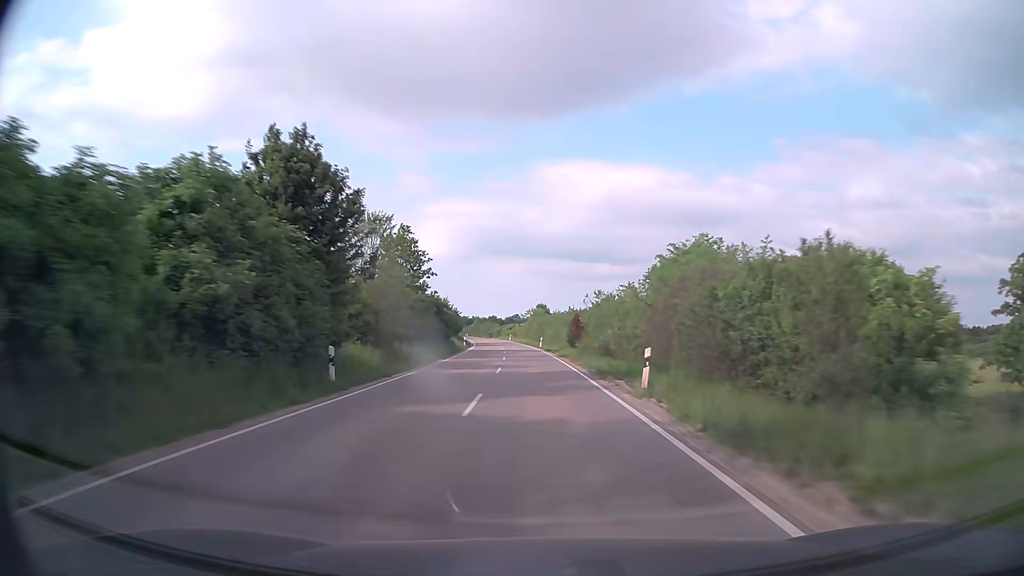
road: secondary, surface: asphalt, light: Day
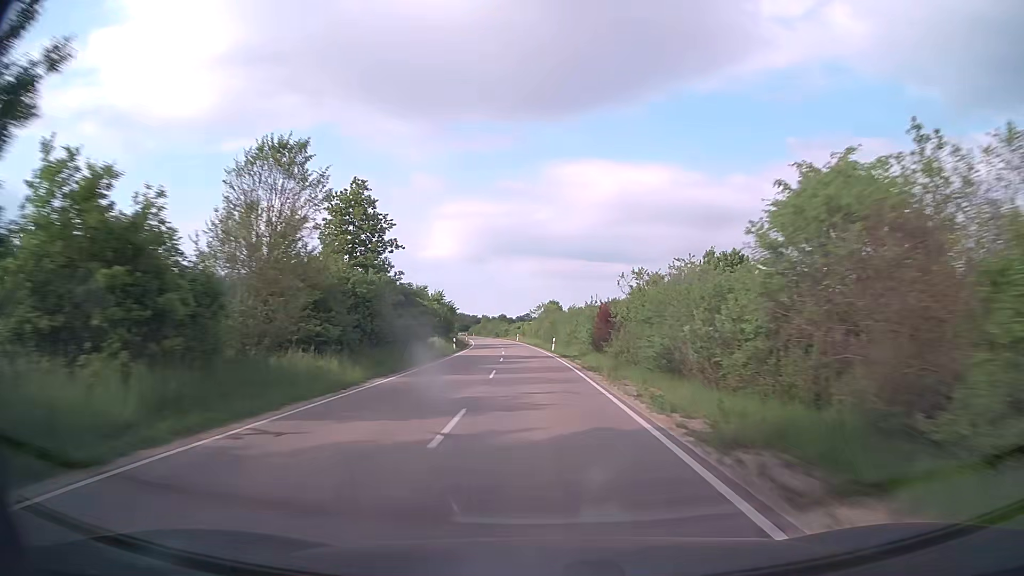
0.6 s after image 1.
(-0.1, +15.1) m; -1°
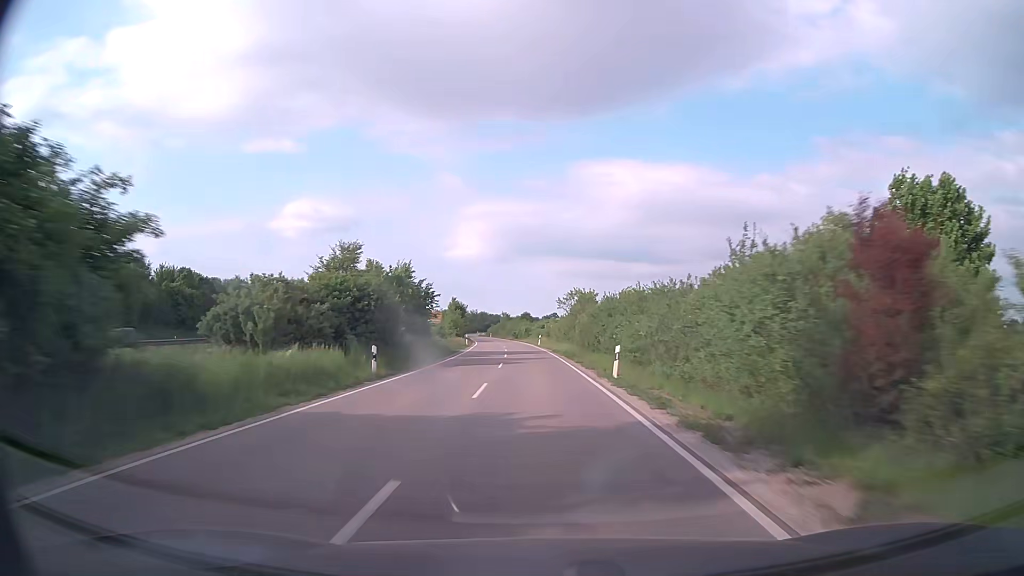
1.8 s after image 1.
(-0.6, +30.1) m; -2°
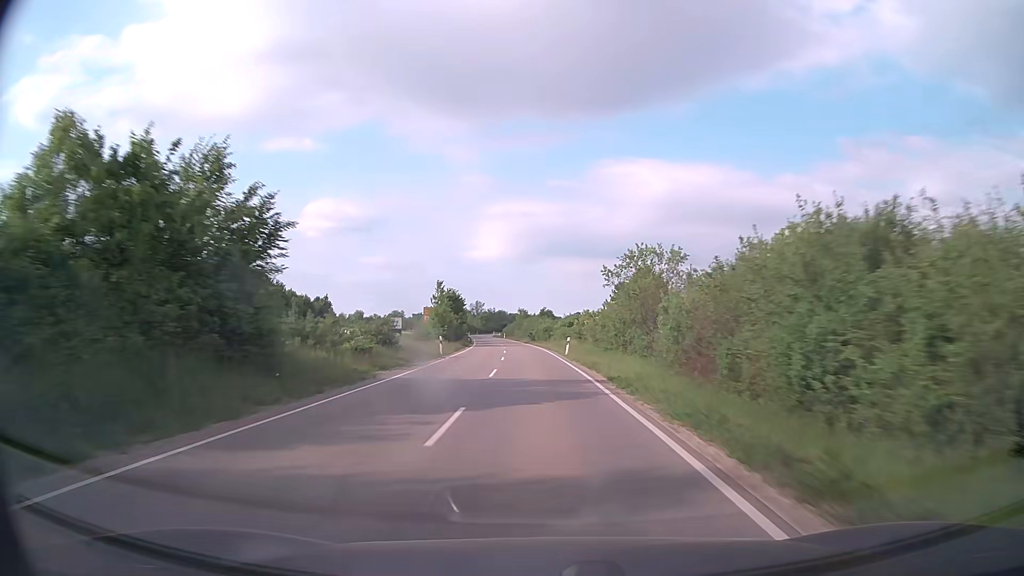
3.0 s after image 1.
(-0.5, +29.9) m; -2°
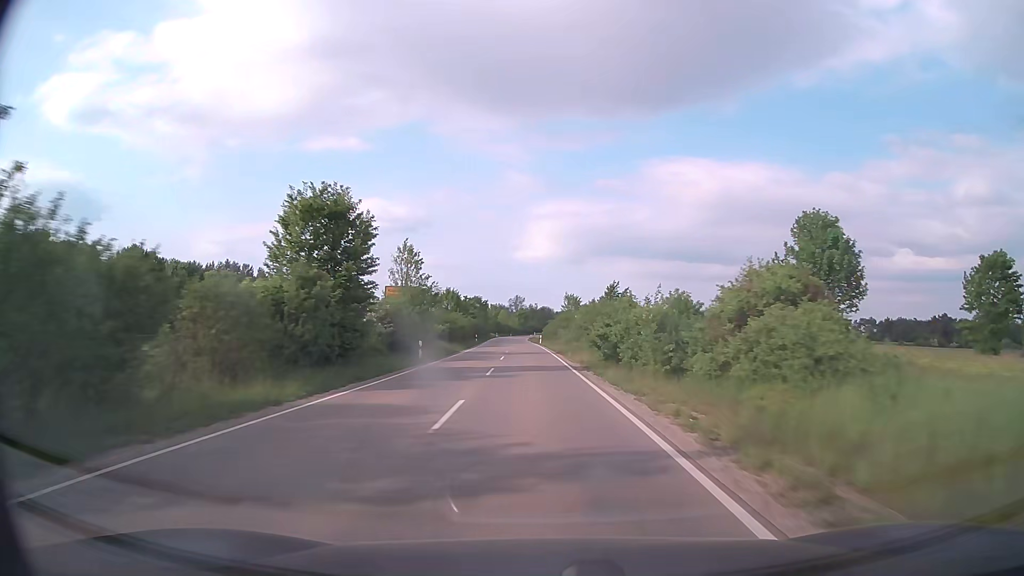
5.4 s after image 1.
(-2.0, +59.1) m; -4°
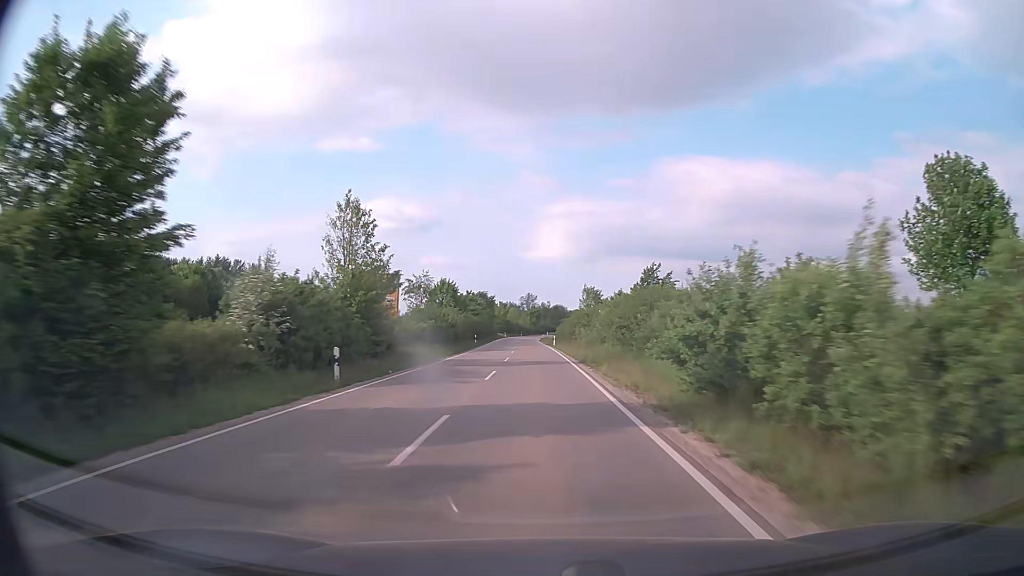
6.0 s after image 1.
(-0.1, +14.6) m; -1°
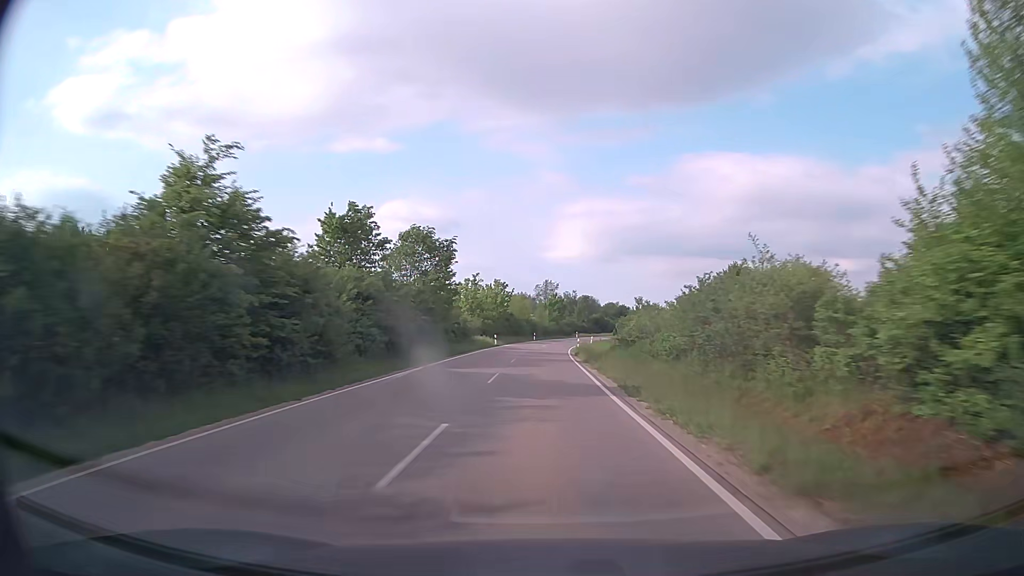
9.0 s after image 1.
(-1.7, +72.9) m; -2°
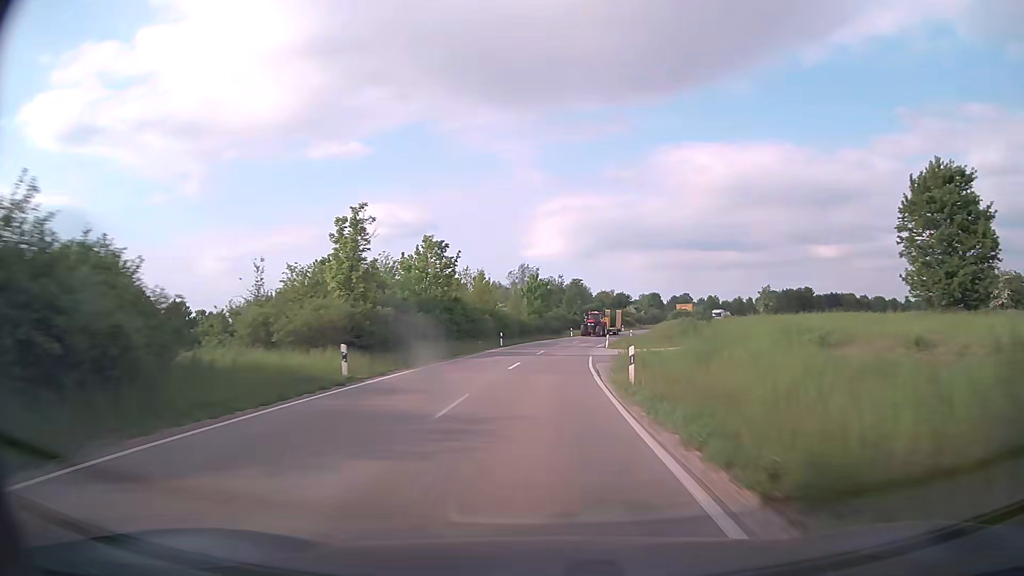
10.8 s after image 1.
(+0.5, +43.6) m; +1°
(0, +10) (+1, +20) (+1, +30) (+2, +40) (+3, +50) (+4, +60) (+6, +70) (+8, +79) (+11, +89) (+14, +99) m
